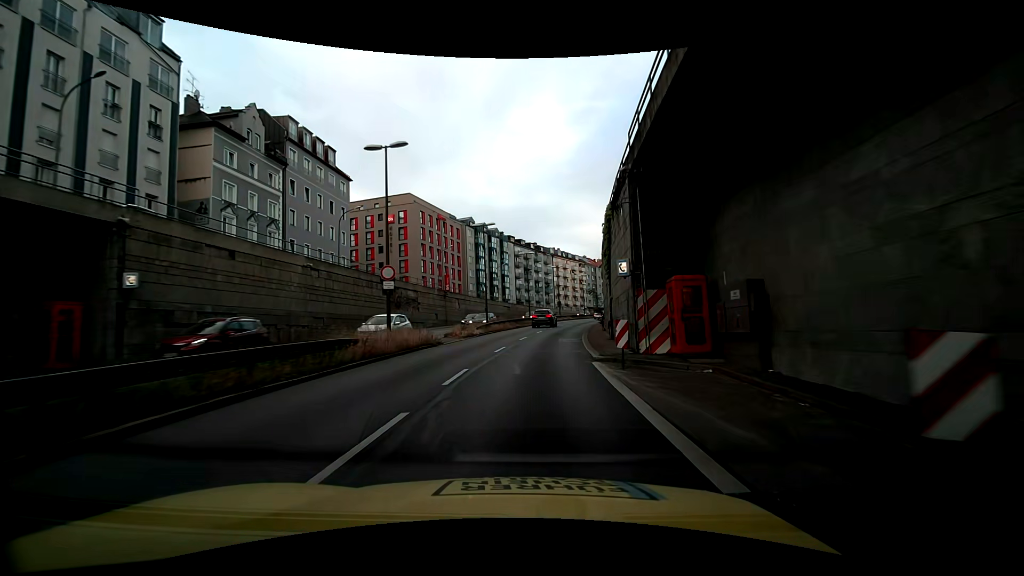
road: trunk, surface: asphalt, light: Day
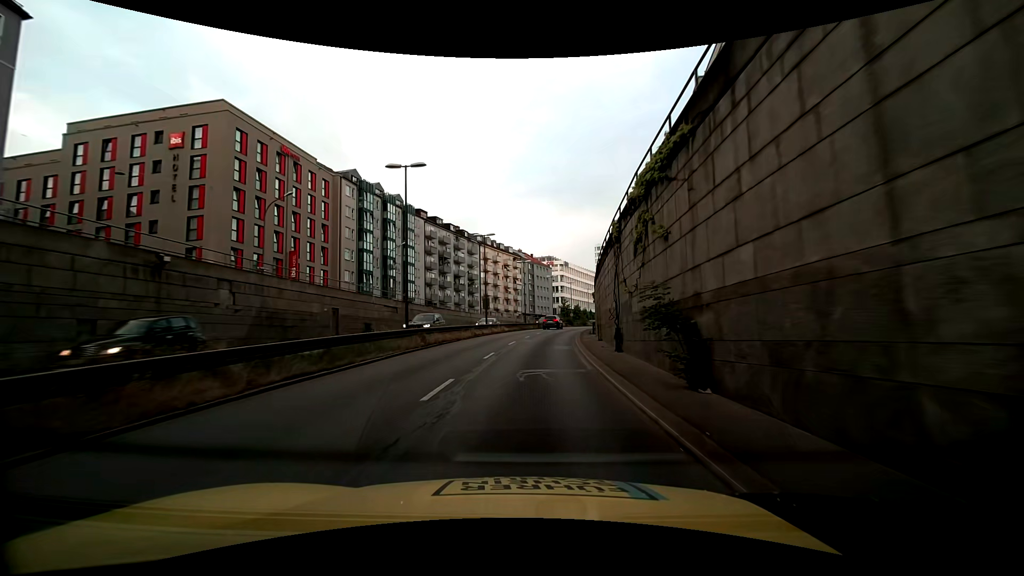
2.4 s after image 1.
(+1.7, +36.1) m; +7°
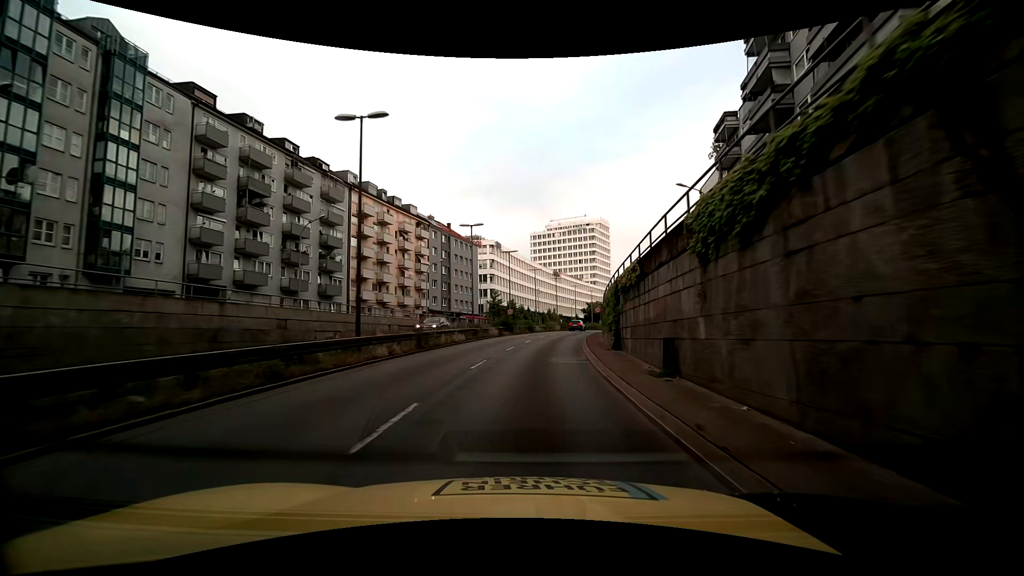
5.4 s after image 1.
(+3.3, +45.1) m; +9°
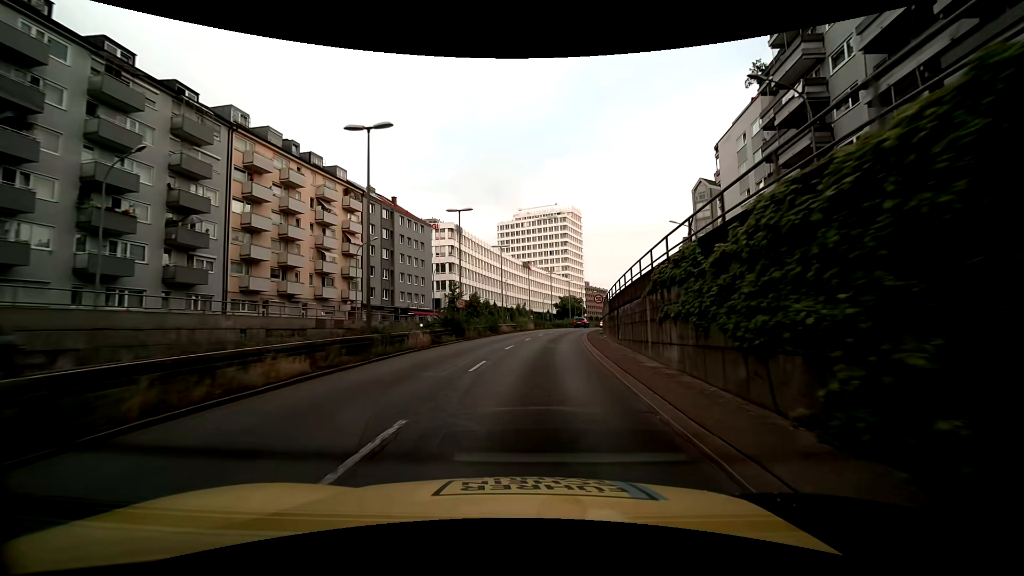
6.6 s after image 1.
(+0.5, +18.2) m; +3°
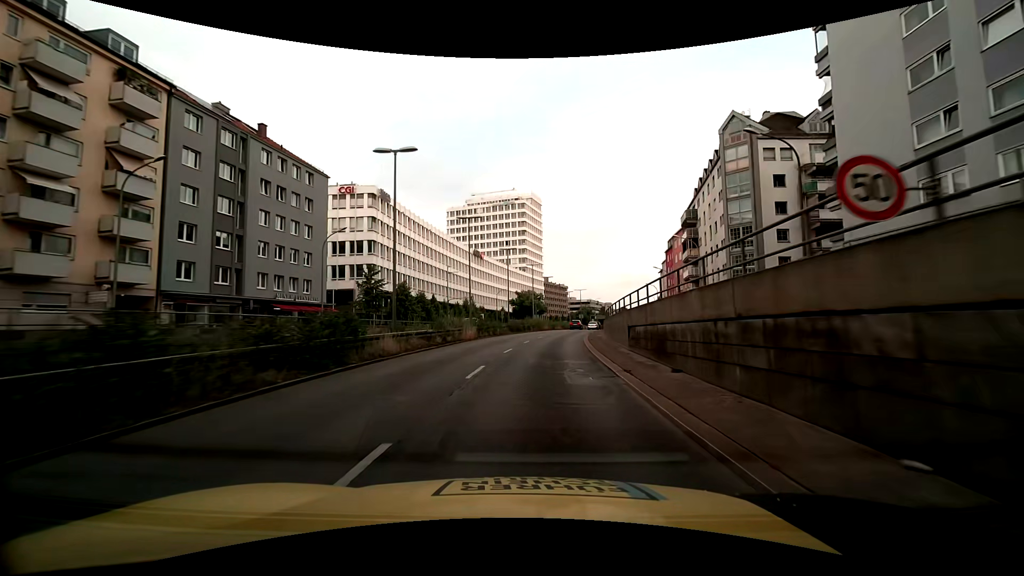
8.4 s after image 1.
(+1.4, +26.9) m; +5°
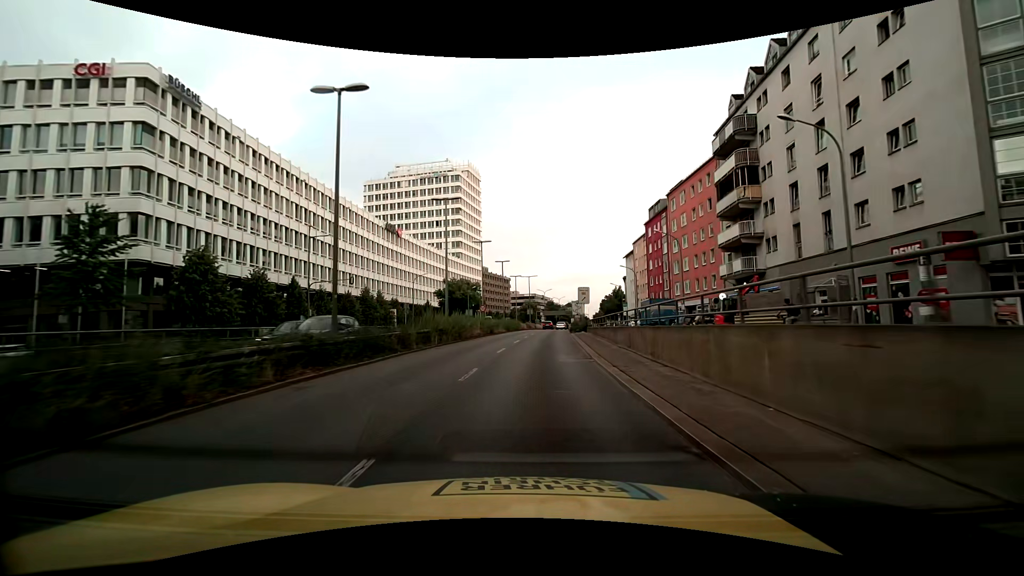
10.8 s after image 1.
(+2.2, +34.3) m; +7°
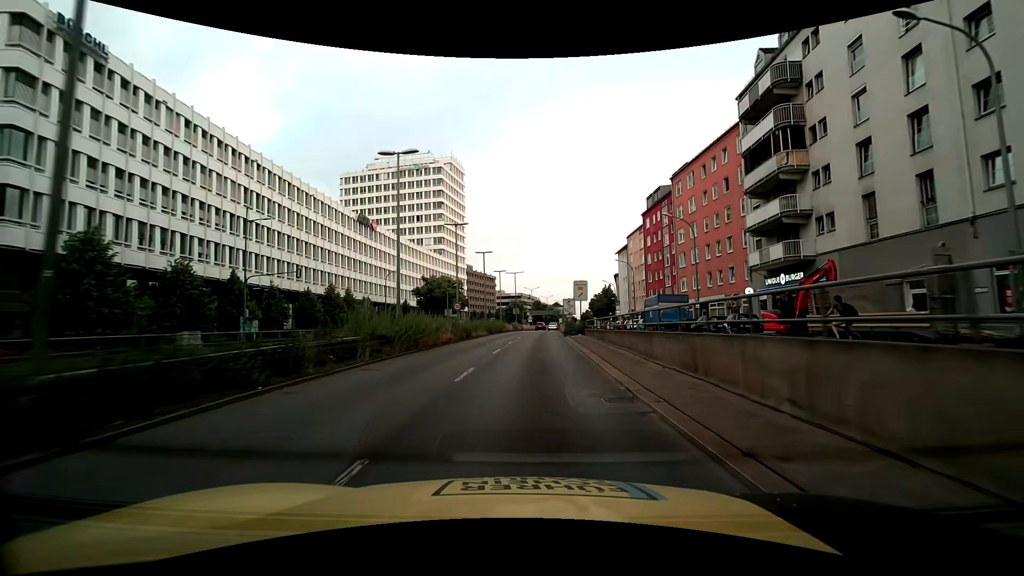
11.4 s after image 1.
(+0.1, +8.4) m; +2°
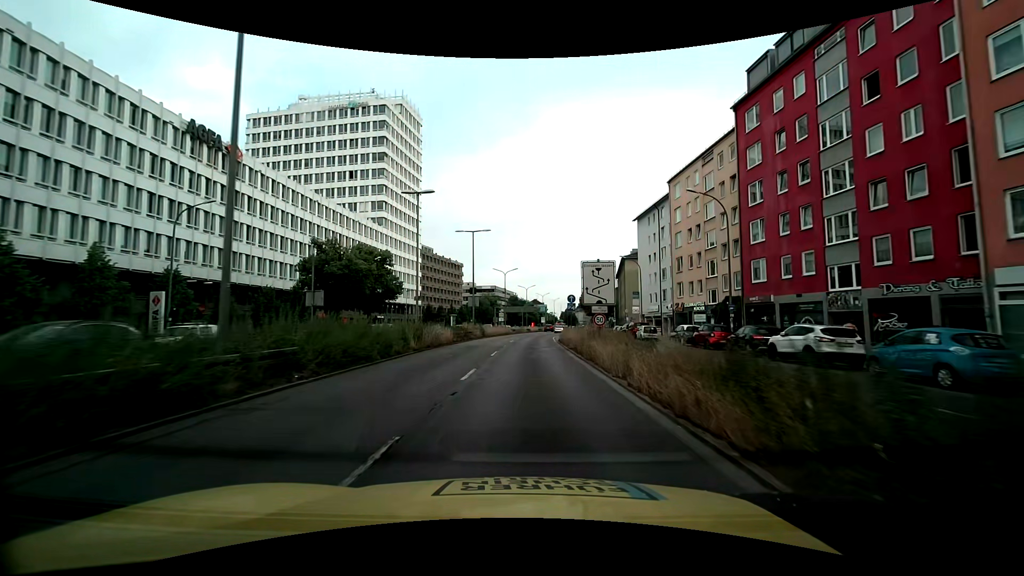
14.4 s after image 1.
(+1.2, +41.7) m; +2°
(0, +10) (0, +20) (+1, +30) (+1, +40) (+2, +50) (+3, +60) (+4, +70) (+5, +80) (+7, +90) (+8, +100) m
